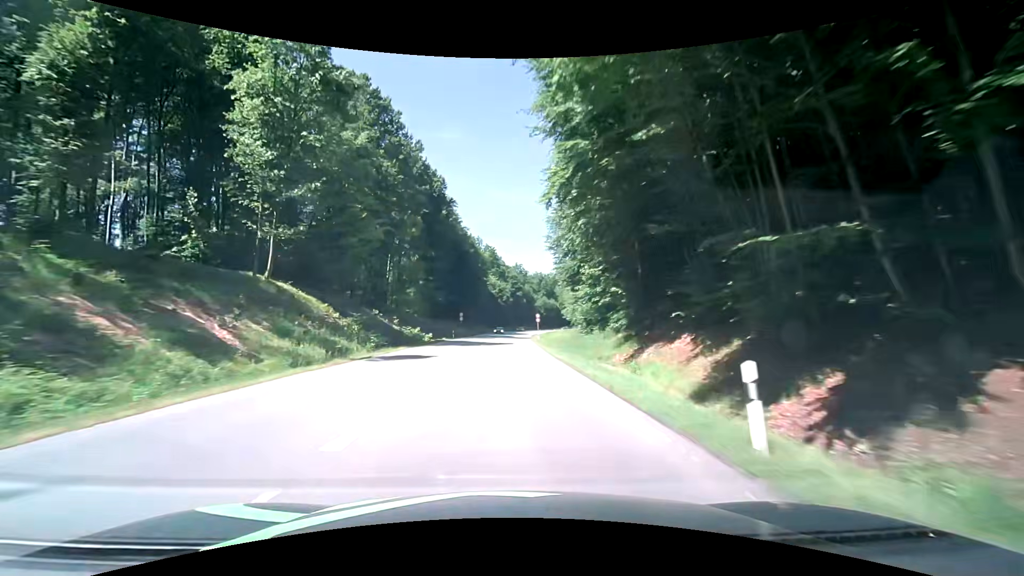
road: secondary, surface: asphalt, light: Day
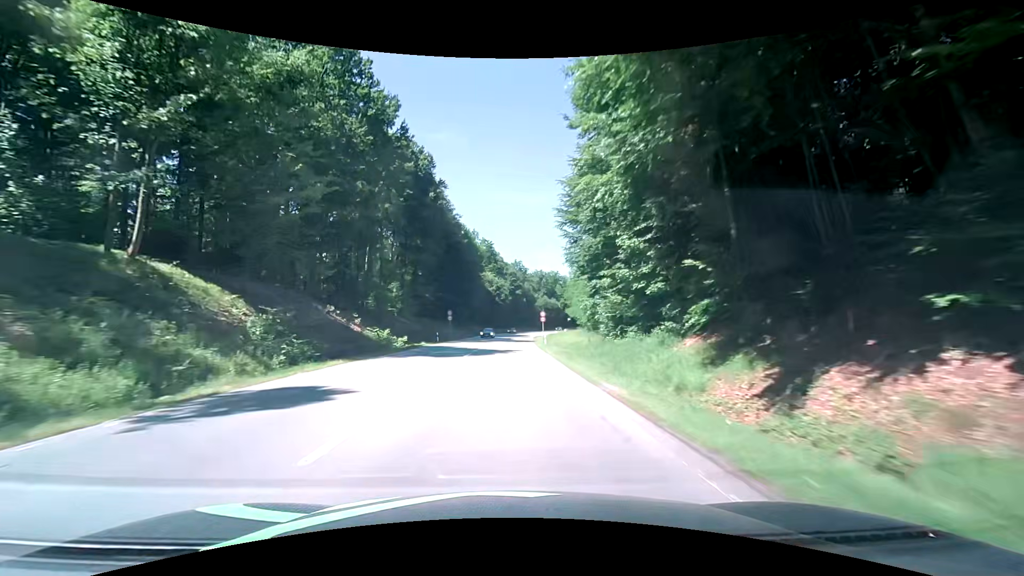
(0.0, +12.9) m; 0°
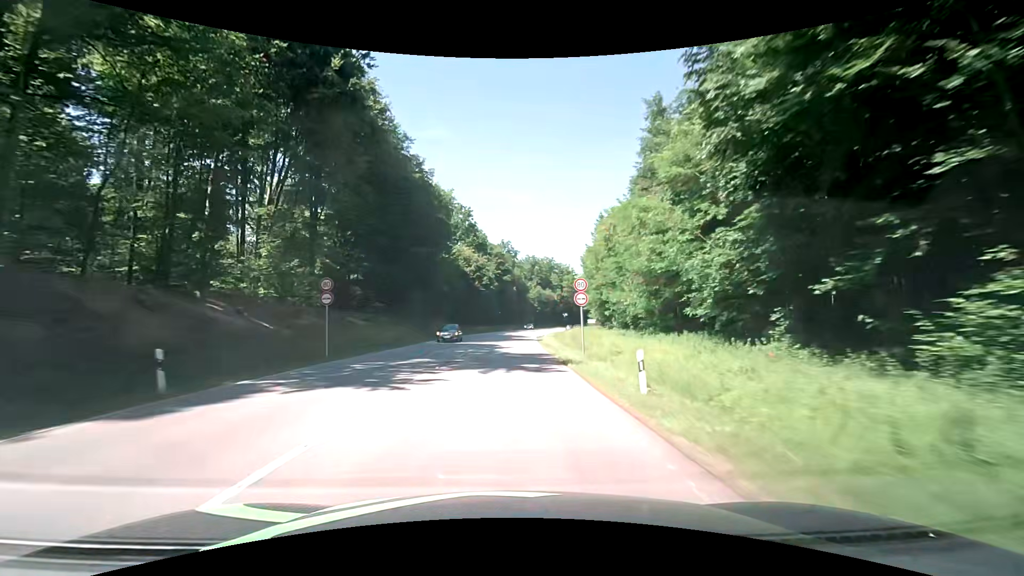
(+0.6, +38.2) m; +2°
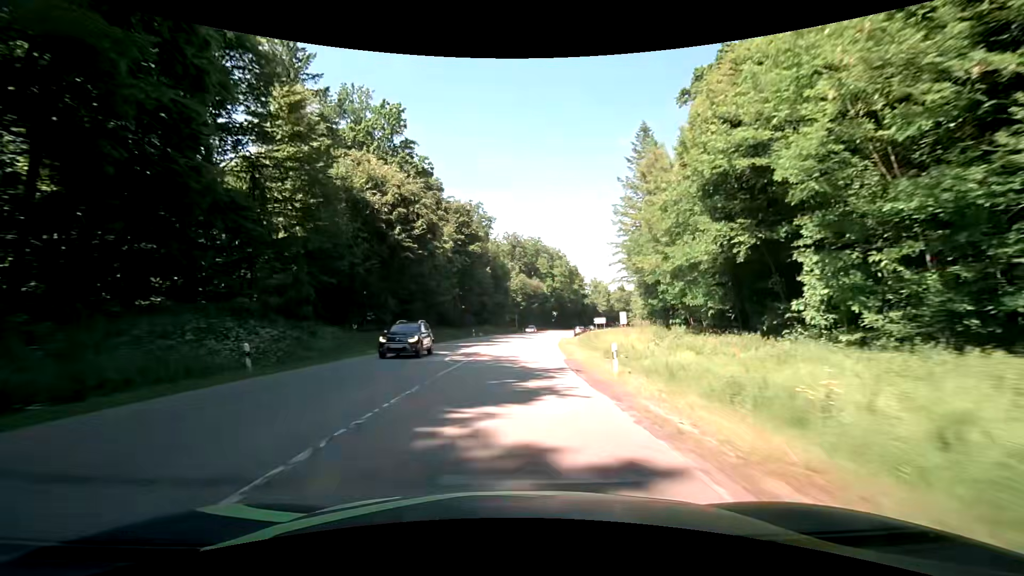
(+0.5, +50.4) m; +2°
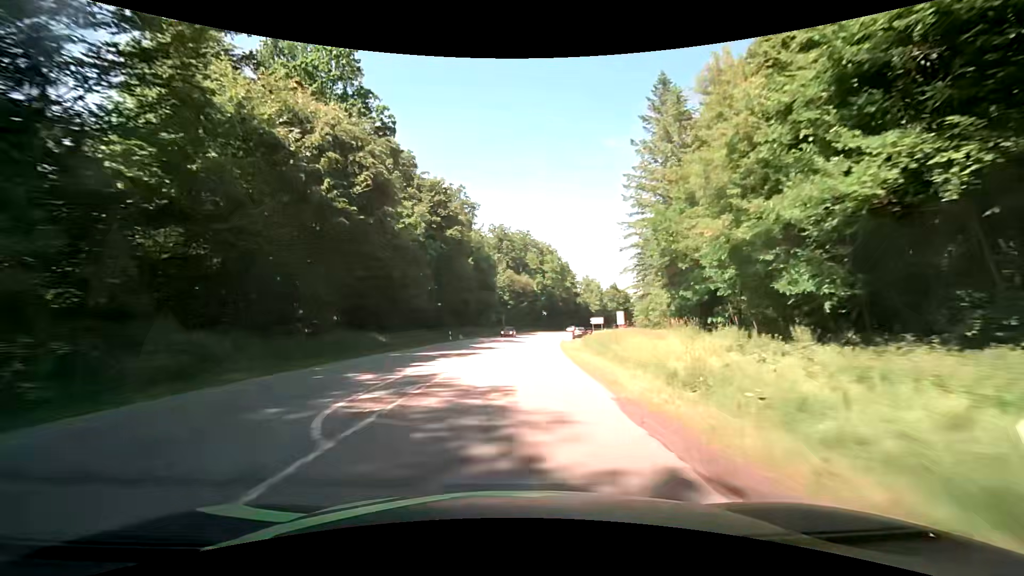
(+0.2, +12.5) m; +1°
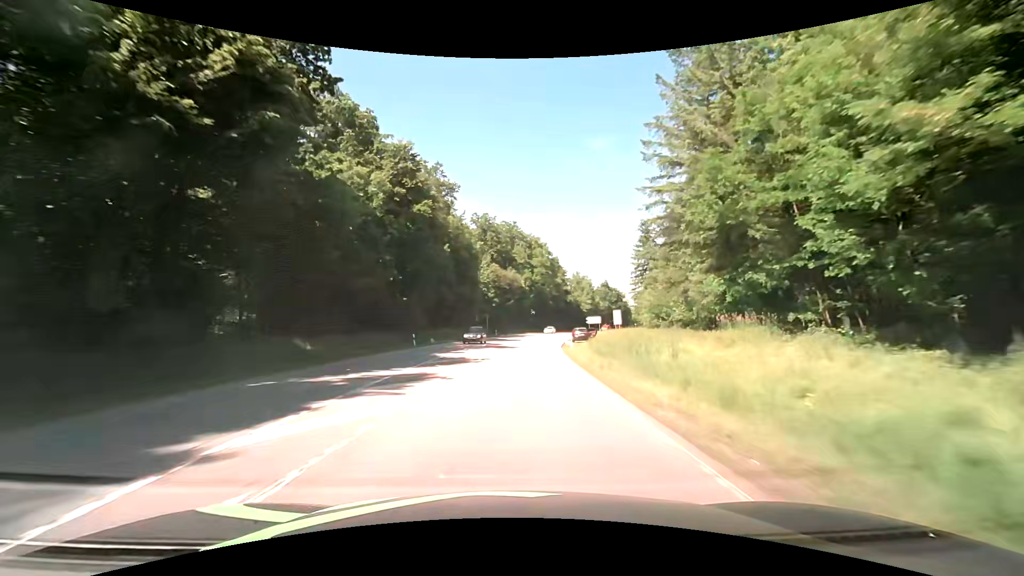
(+0.3, +12.5) m; +2°
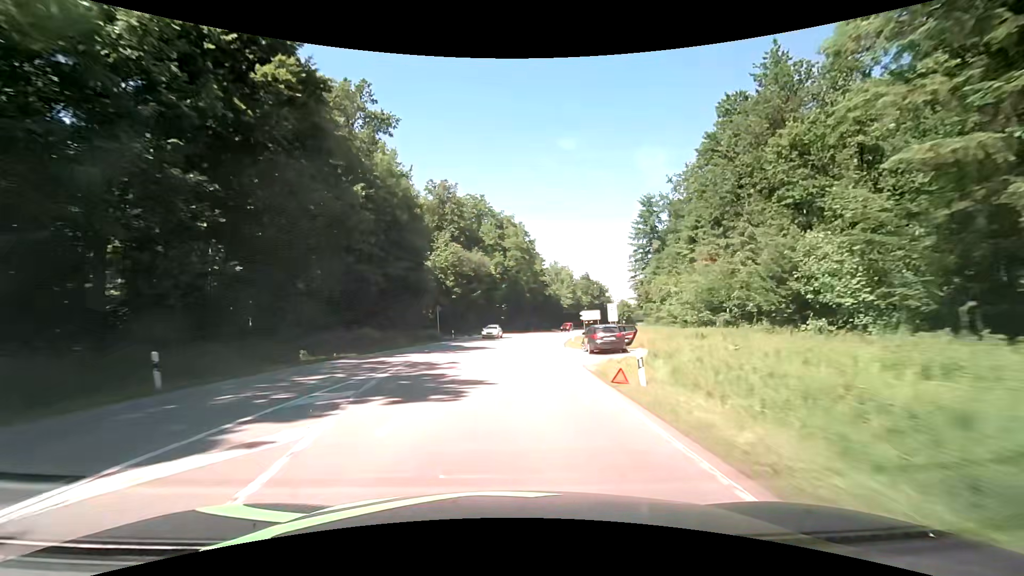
(+0.7, +25.0) m; +3°
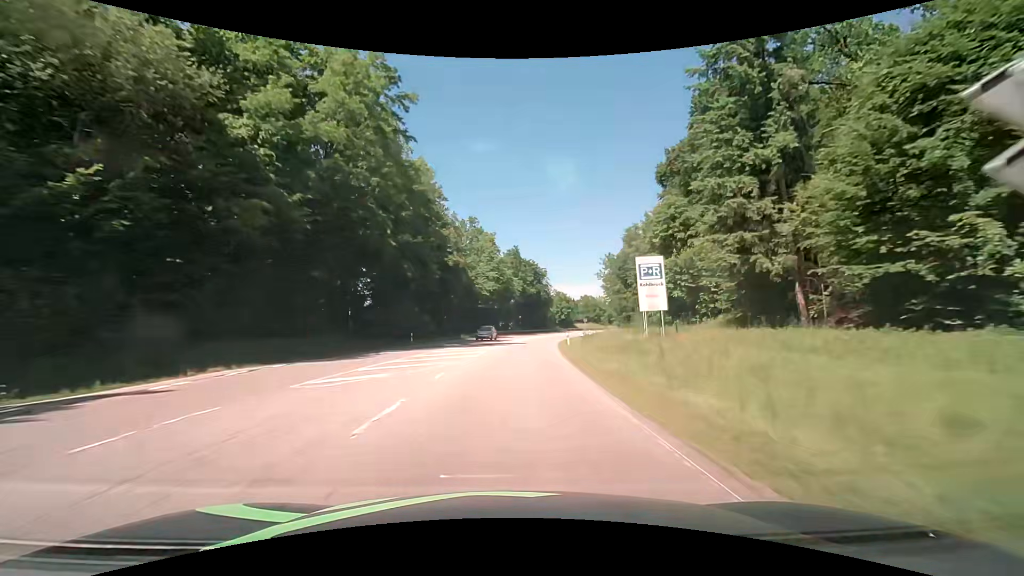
(+6.0, +62.1) m; +11°
(0, +10) (+1, +20) (+1, +30) (+2, +40) (+3, +50) (+5, +60) (+7, +70) (+9, +79) (+11, +89) (+13, +99) m
